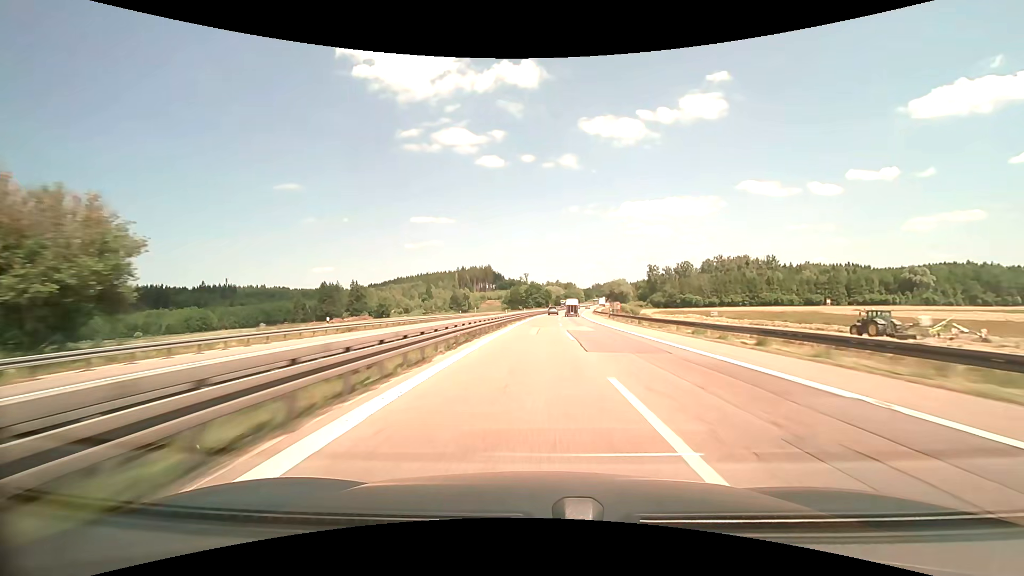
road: motorway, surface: asphalt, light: Day
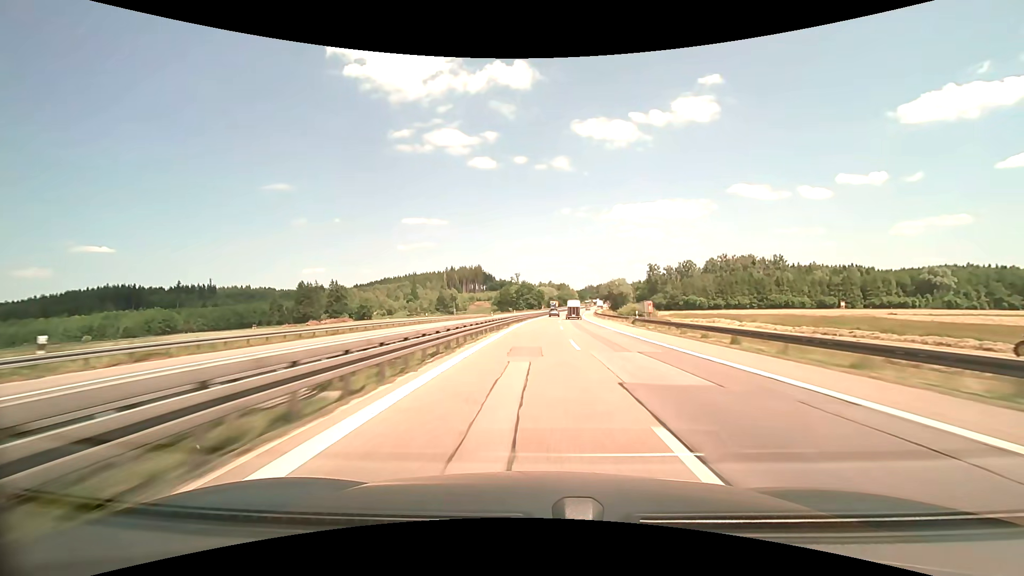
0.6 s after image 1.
(+0.2, +21.8) m; +1°
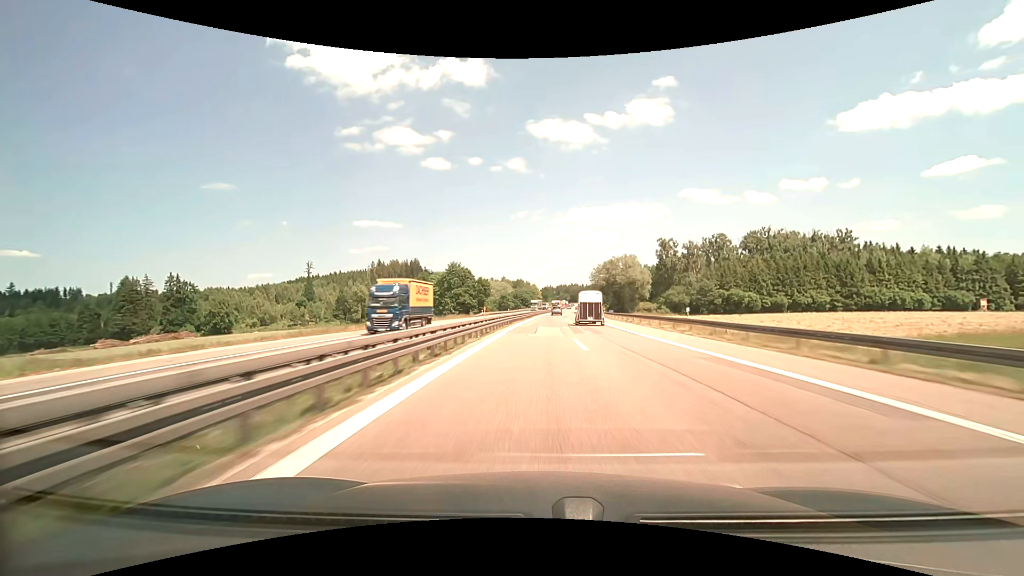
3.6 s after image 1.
(+4.0, +109.1) m; +5°
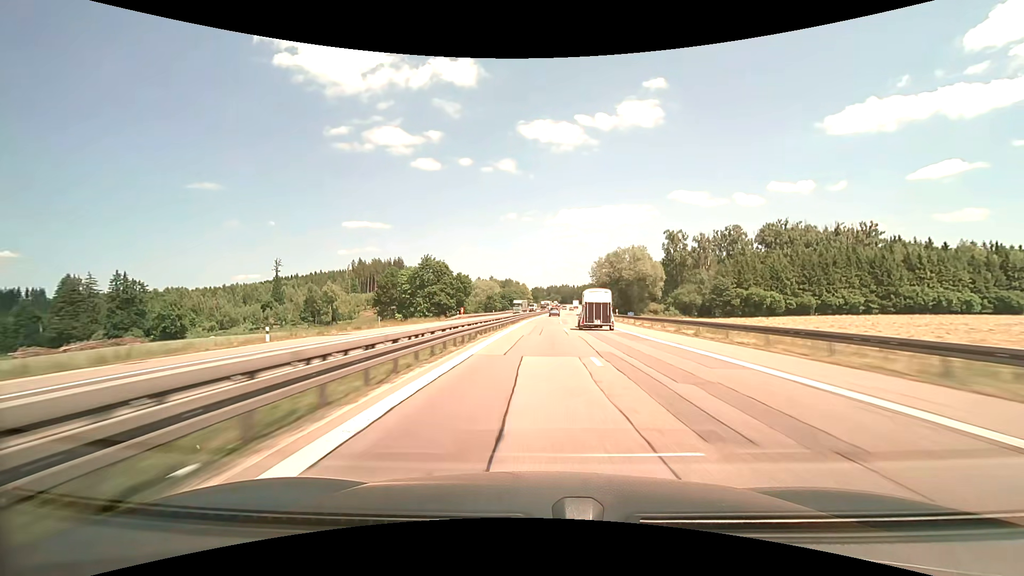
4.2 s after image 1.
(+0.2, +21.9) m; +1°
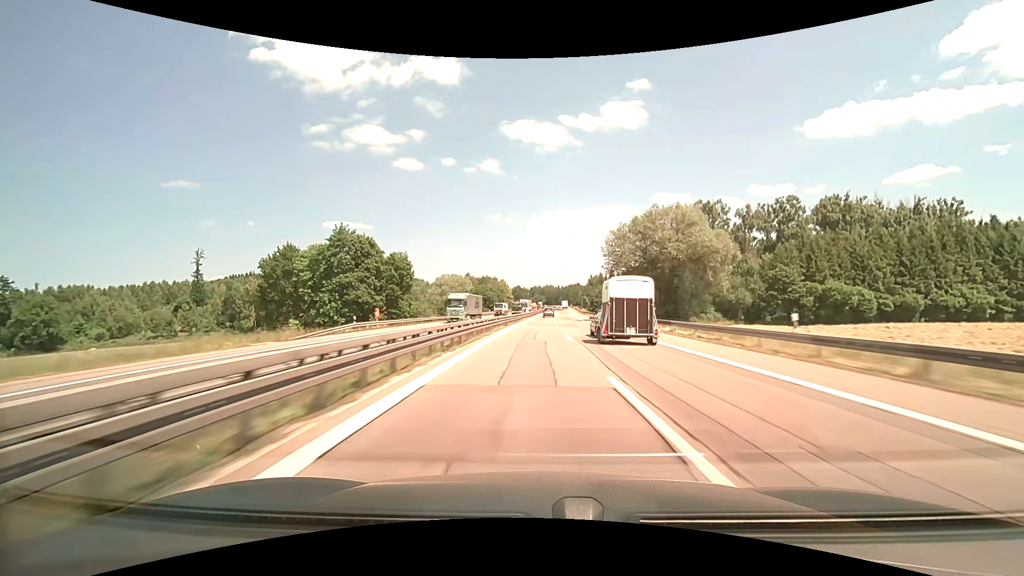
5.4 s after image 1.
(+0.6, +43.8) m; +1°
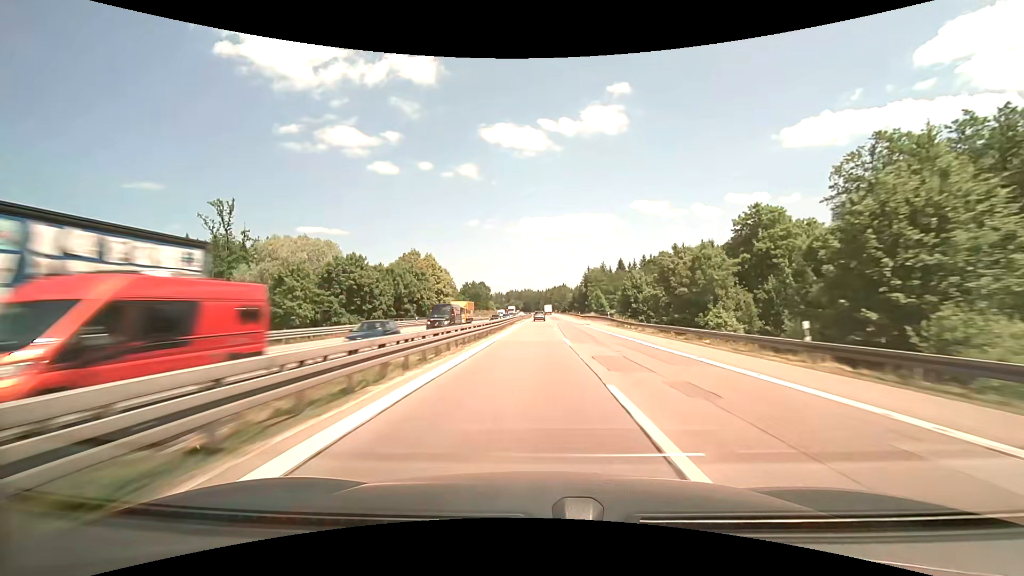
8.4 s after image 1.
(+4.3, +107.9) m; +4°
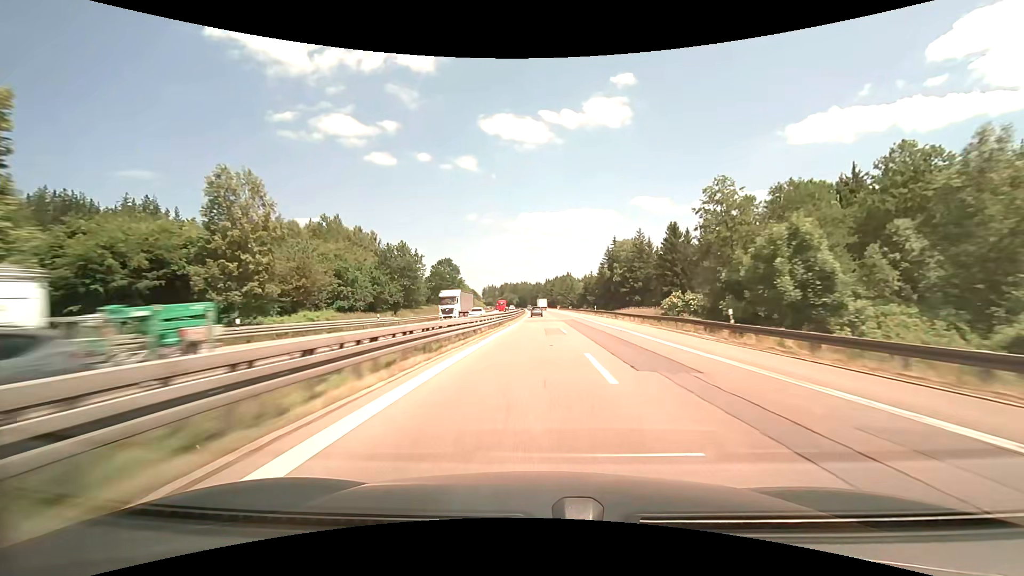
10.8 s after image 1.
(+0.7, +83.6) m; 0°
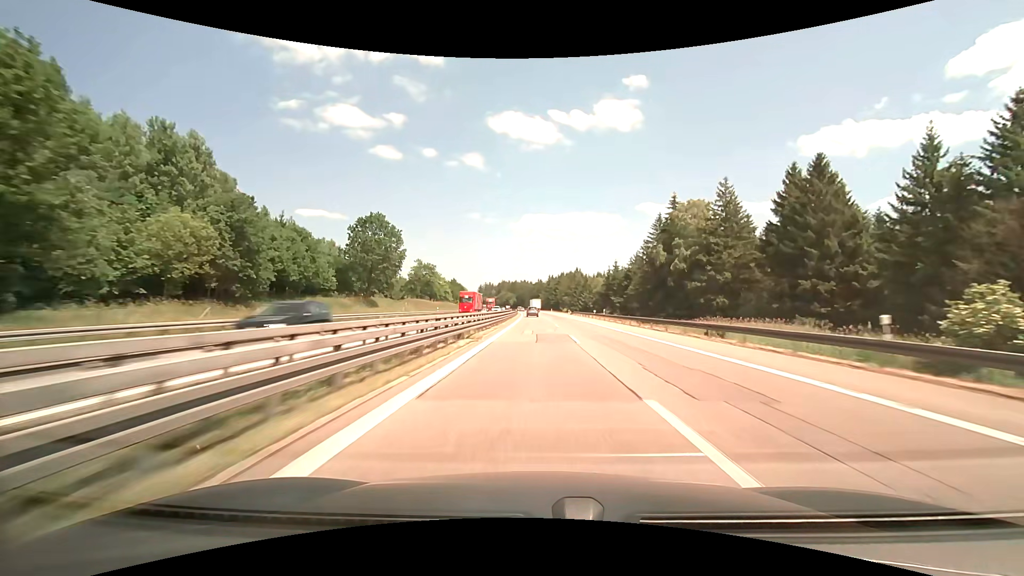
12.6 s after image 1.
(-0.4, +61.3) m; -1°
(0, +10) (0, +20) (0, +30) (0, +40) (0, +50) (+1, +60) (+1, +70) (+1, +80) (+1, +90) (+1, +100) m
